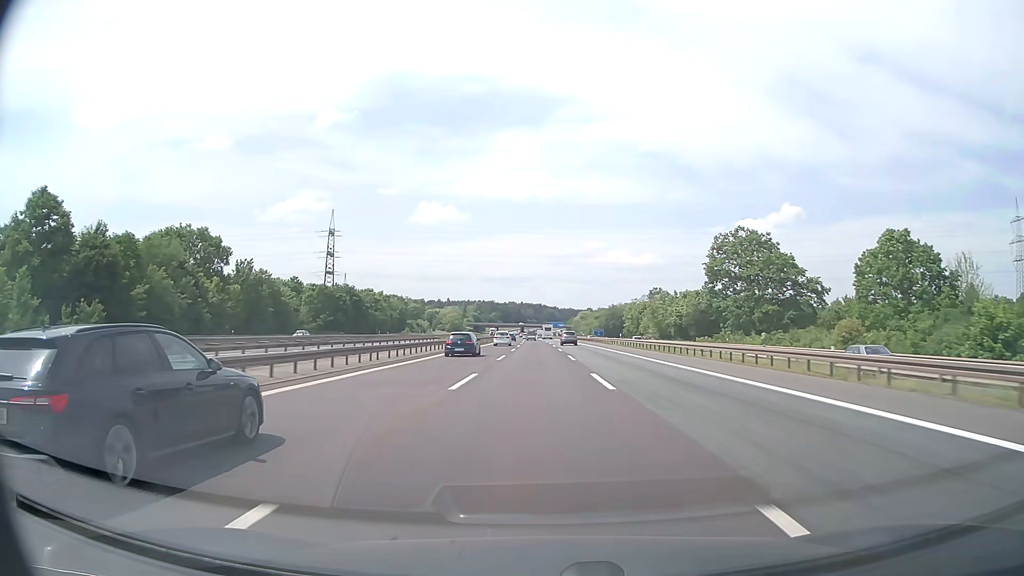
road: motorway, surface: asphalt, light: Day
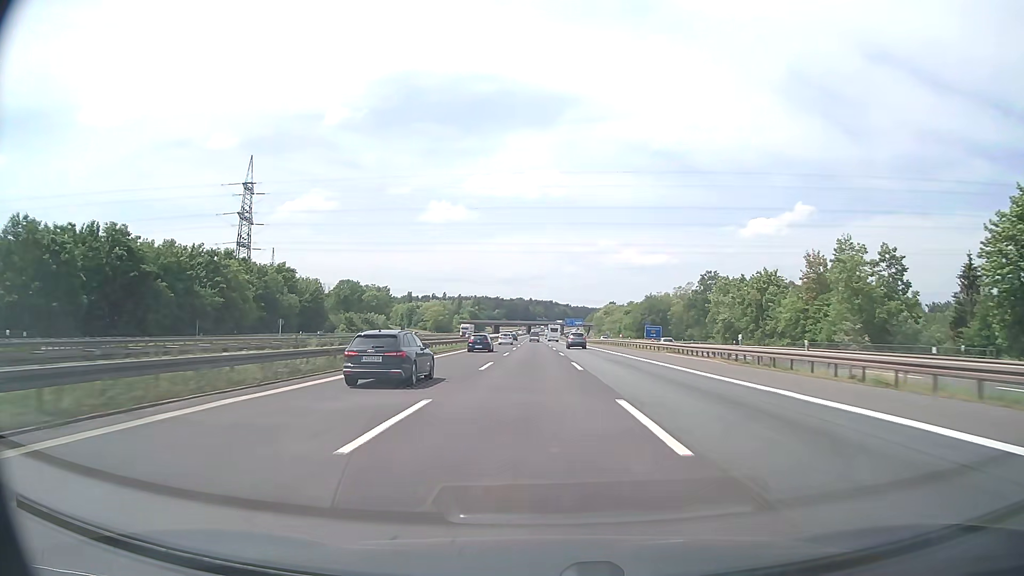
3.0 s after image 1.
(-0.7, +98.2) m; -1°
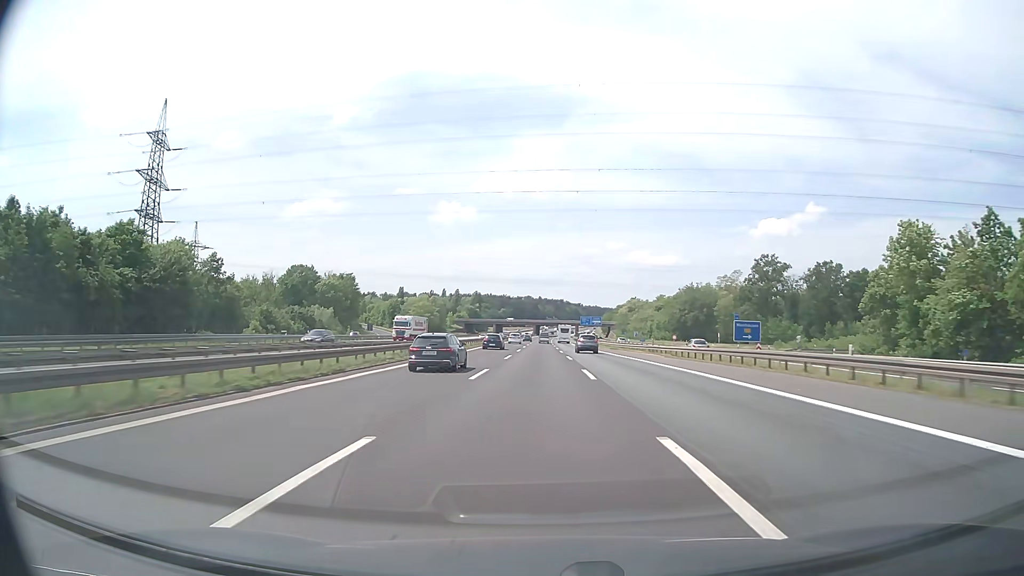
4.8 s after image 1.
(-0.4, +58.9) m; -1°
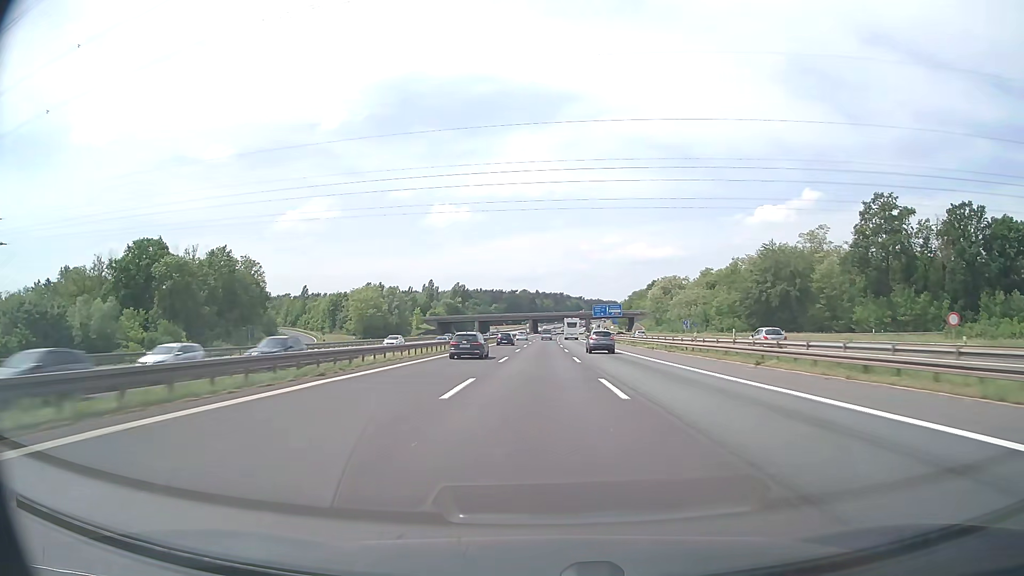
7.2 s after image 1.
(-0.2, +78.6) m; 0°
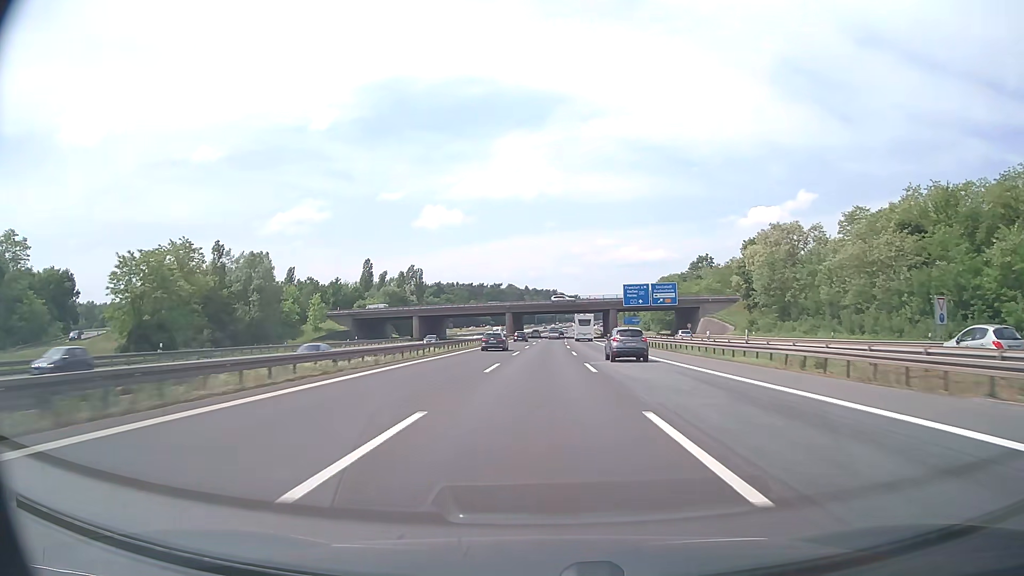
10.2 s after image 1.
(+0.1, +98.3) m; +1°
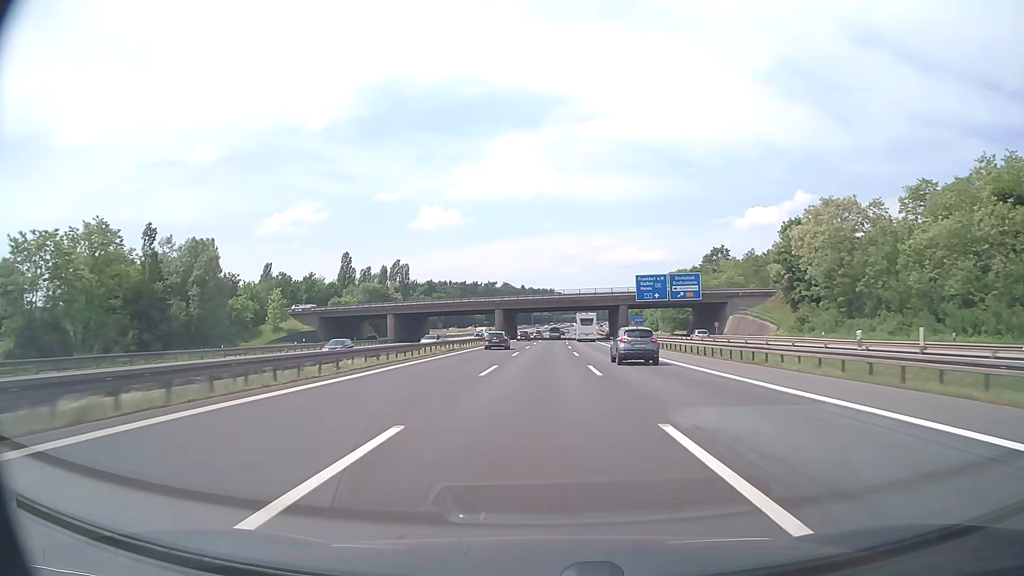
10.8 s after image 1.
(0.0, +19.6) m; 0°
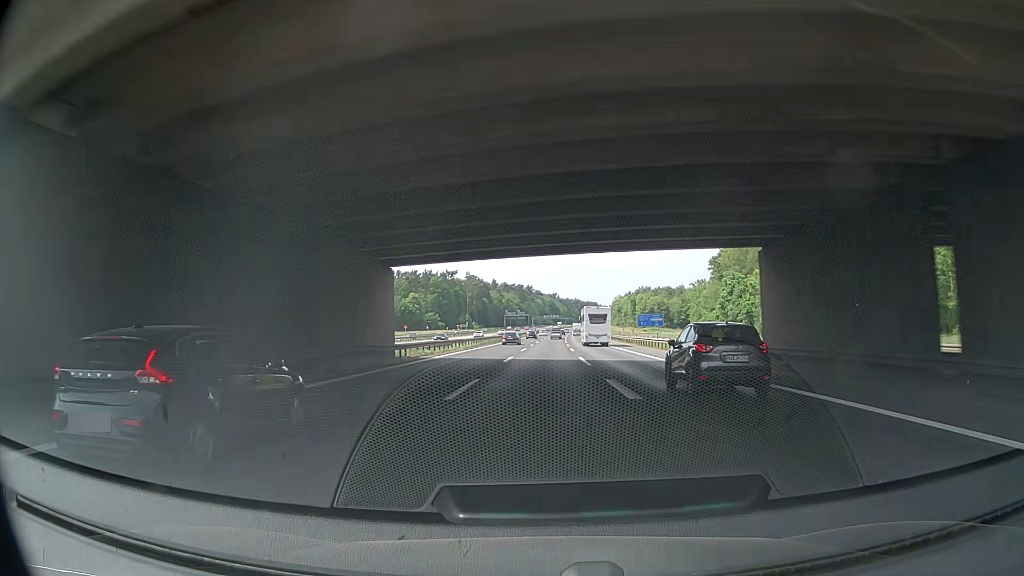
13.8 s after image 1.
(+1.4, +97.7) m; +2°
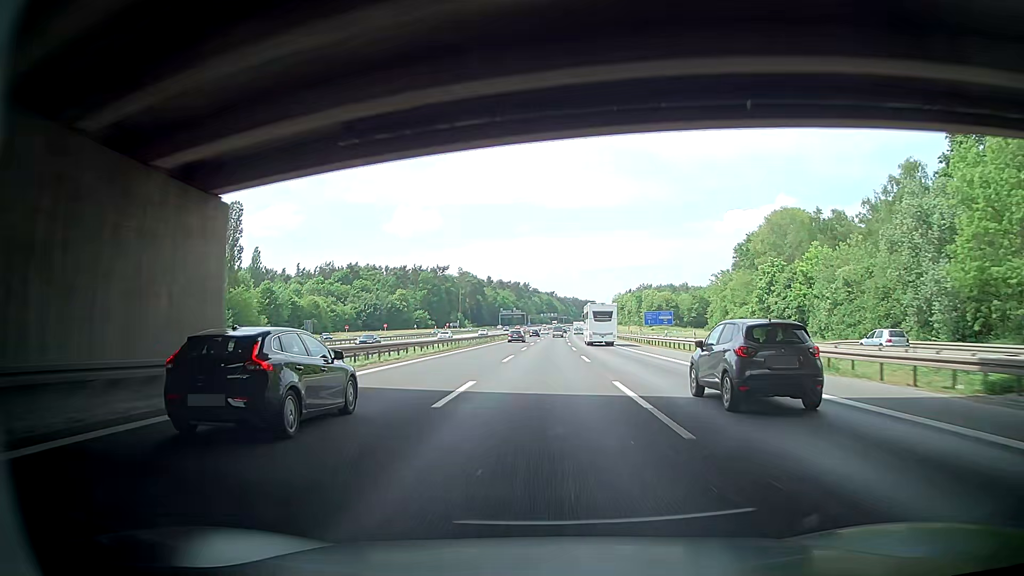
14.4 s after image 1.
(-0.1, +19.4) m; 0°
(0, +10) (0, +20) (+1, +30) (+1, +40) (+1, +50) (+1, +60) (+2, +70) (+2, +80) (+2, +90) (+3, +100) m
